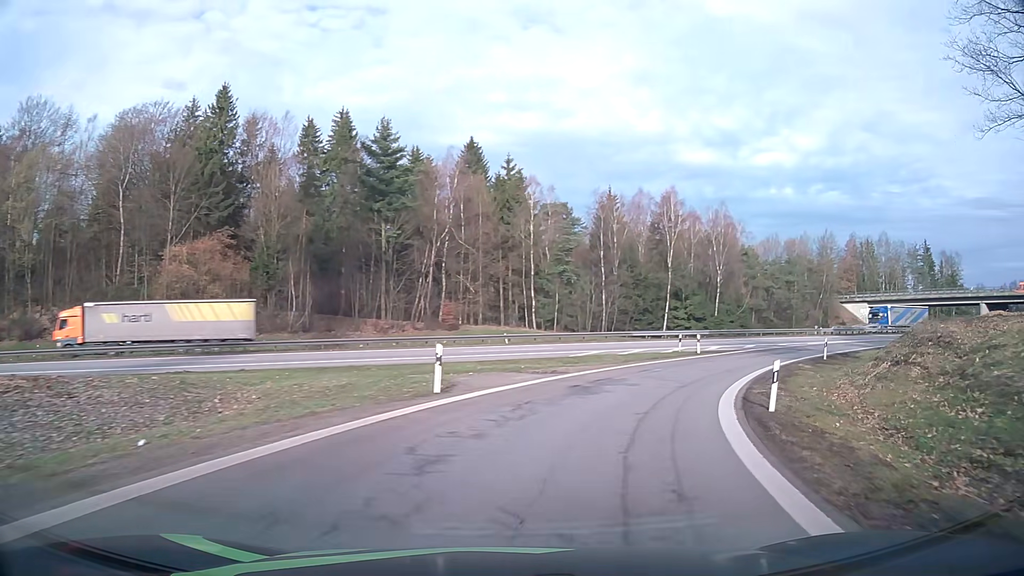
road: motorway_link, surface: asphalt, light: Day
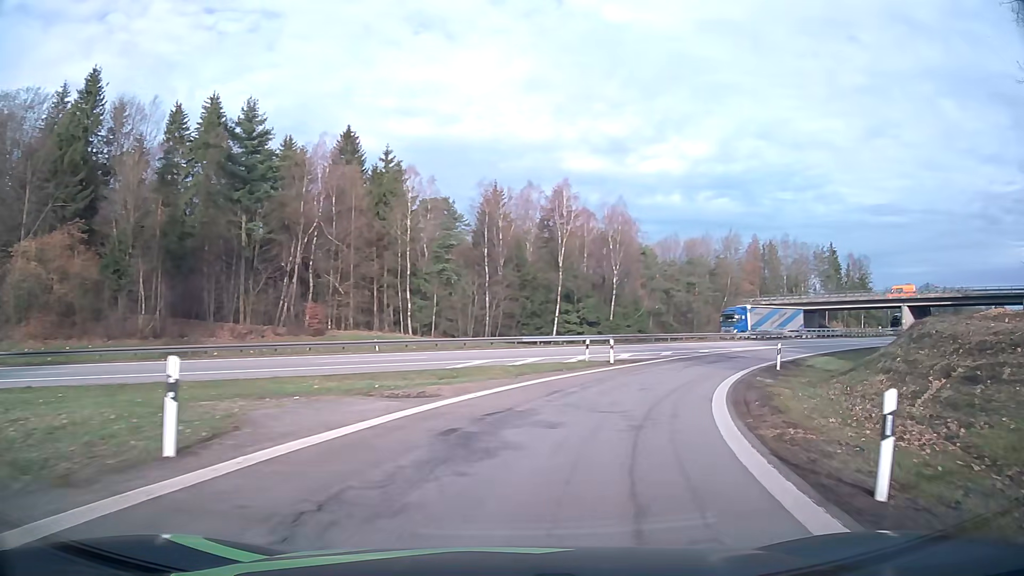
(+0.7, +8.0) m; +10°
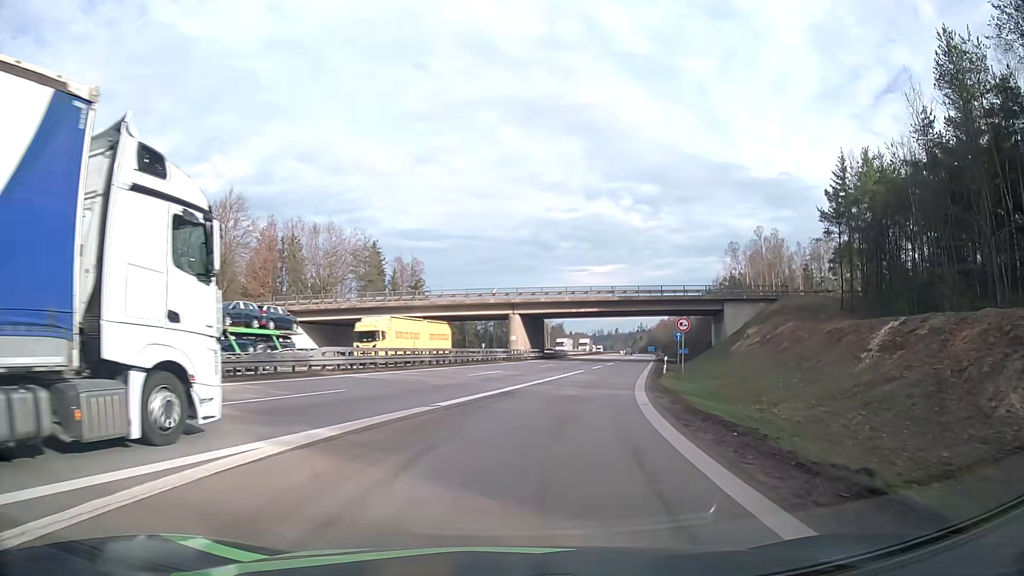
(+15.8, +38.9) m; +41°
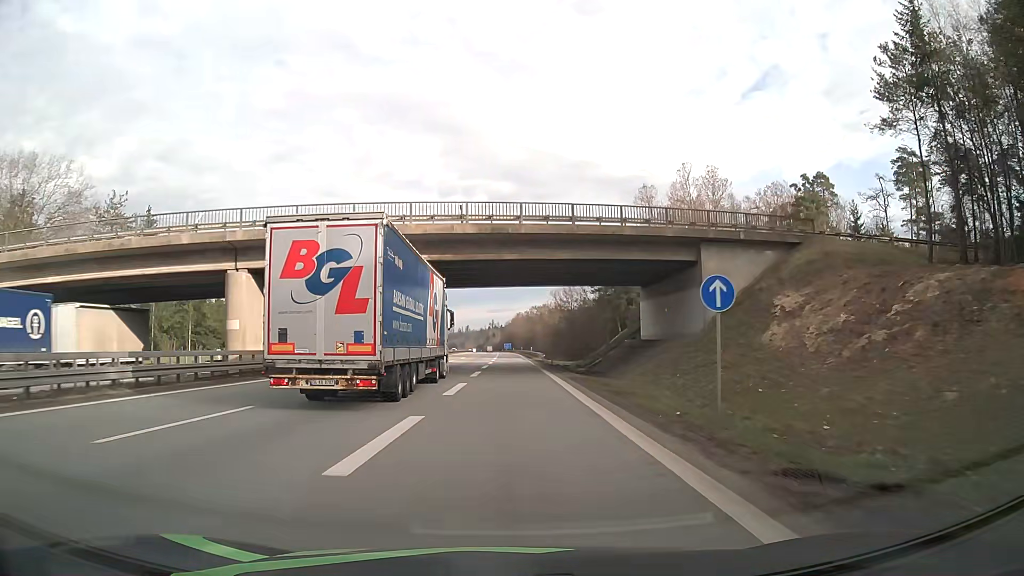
(+6.1, +39.5) m; +13°
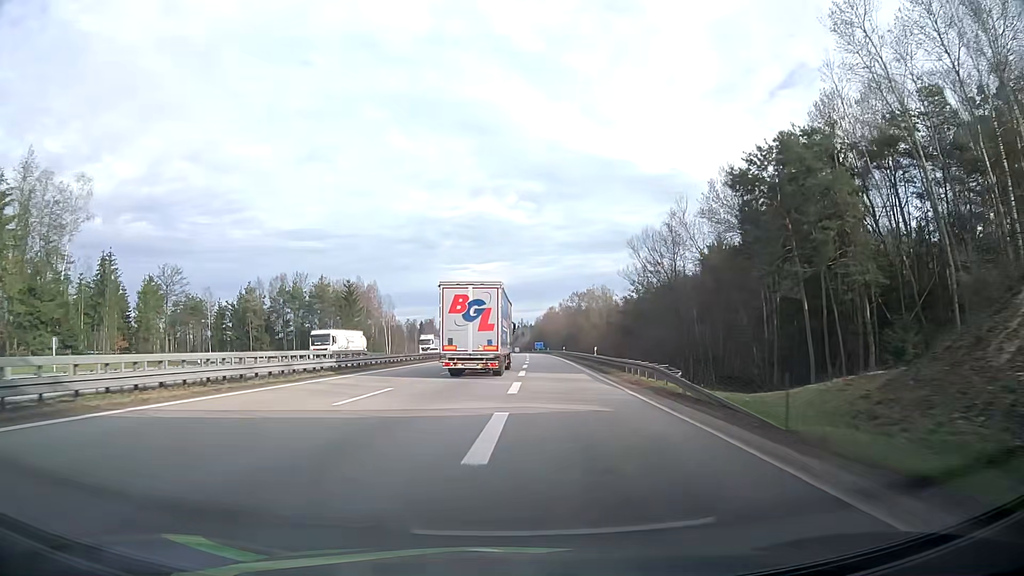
(-1.3, +47.7) m; -6°
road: motorway
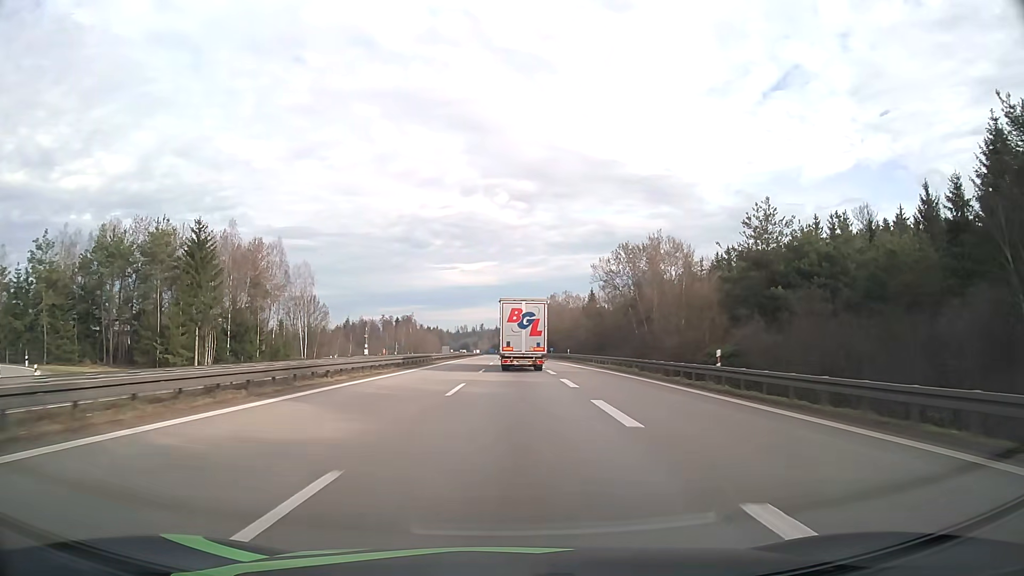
(+3.8, +69.2) m; +4°
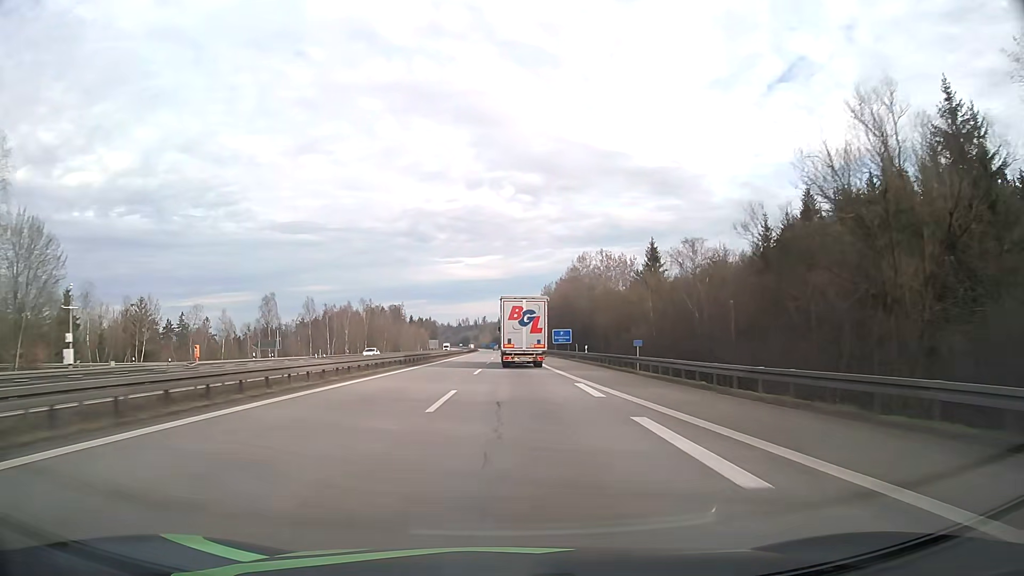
(+0.4, +77.8) m; 0°
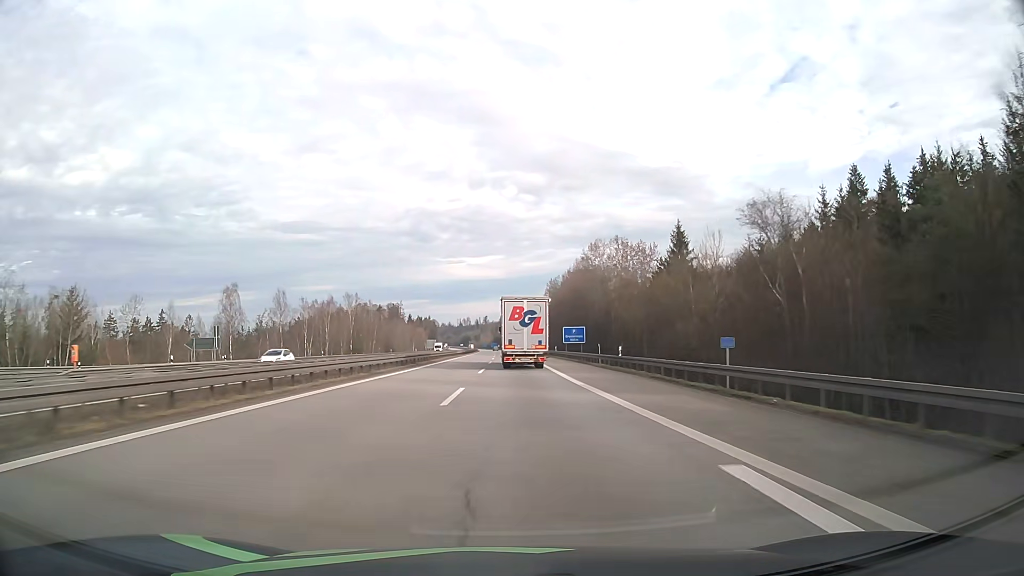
(0.0, +16.1) m; 0°
(0, +10) (0, +20) (0, +30) (-1, +40) (-1, +50) (-1, +60) (-1, +70) (-2, +80) (-2, +90) (-2, +100) m
